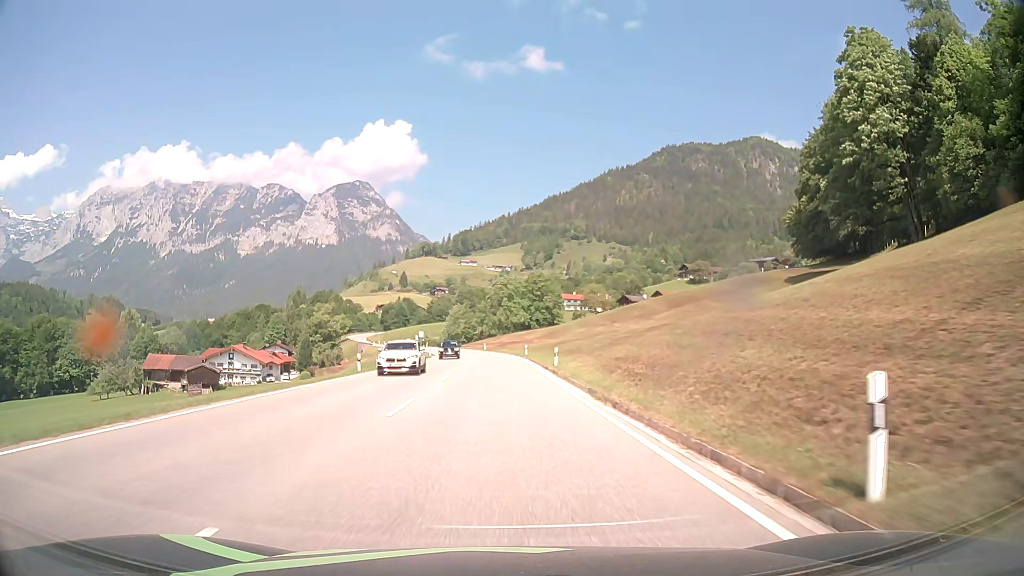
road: primary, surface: asphalt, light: Day
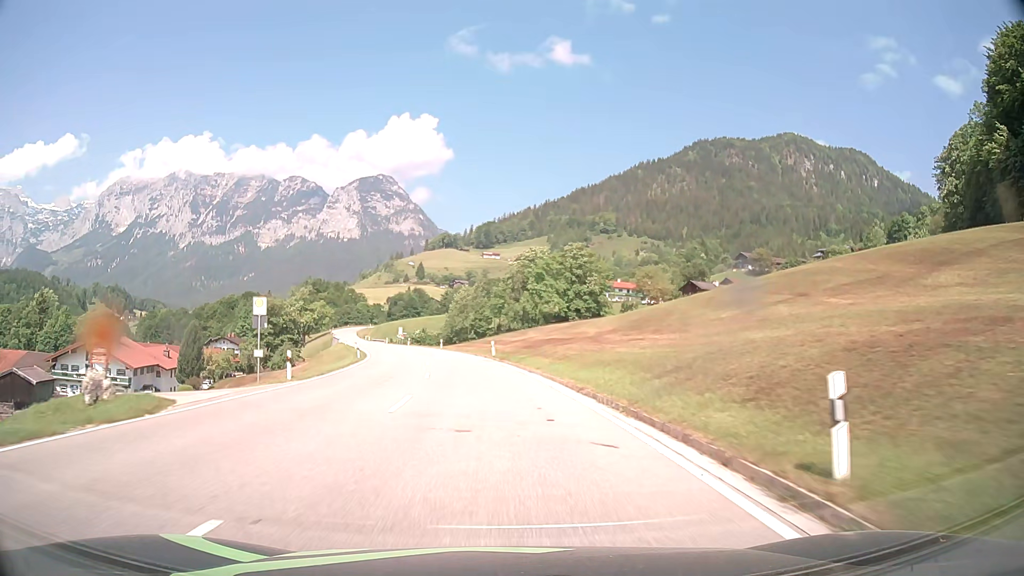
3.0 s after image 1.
(-0.5, +59.9) m; -2°
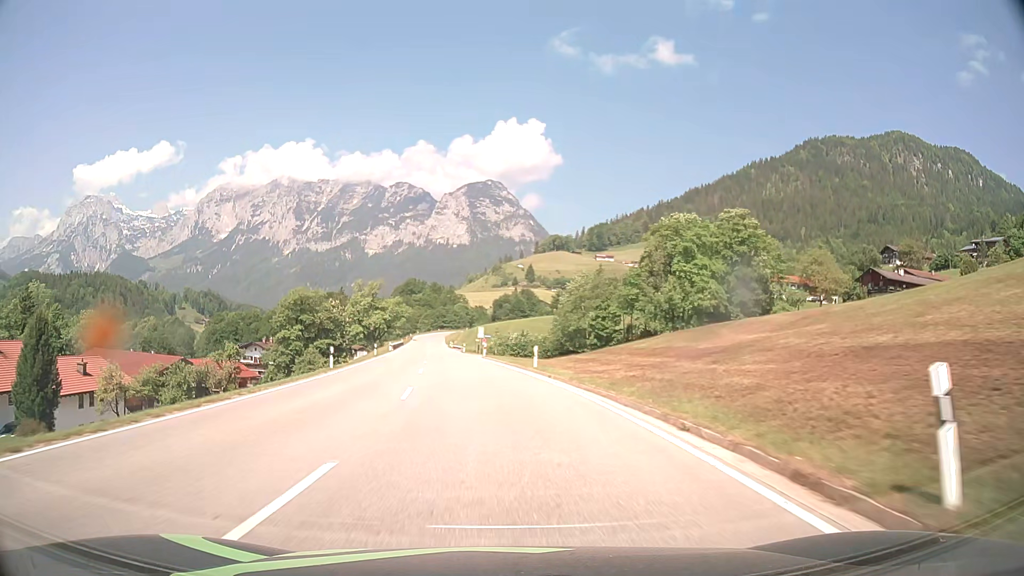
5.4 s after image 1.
(-3.0, +45.4) m; -9°
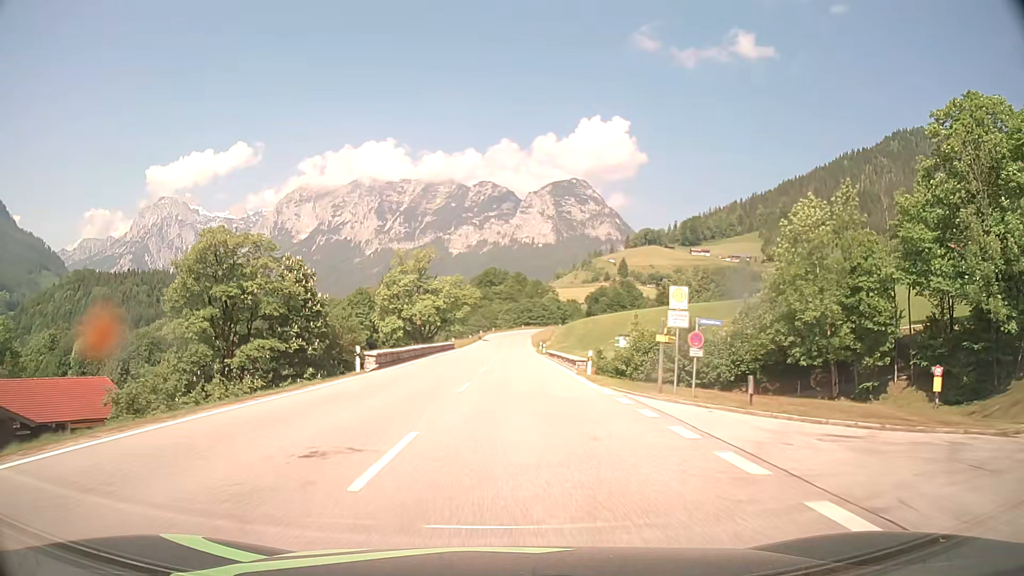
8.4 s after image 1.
(-5.2, +57.7) m; -8°
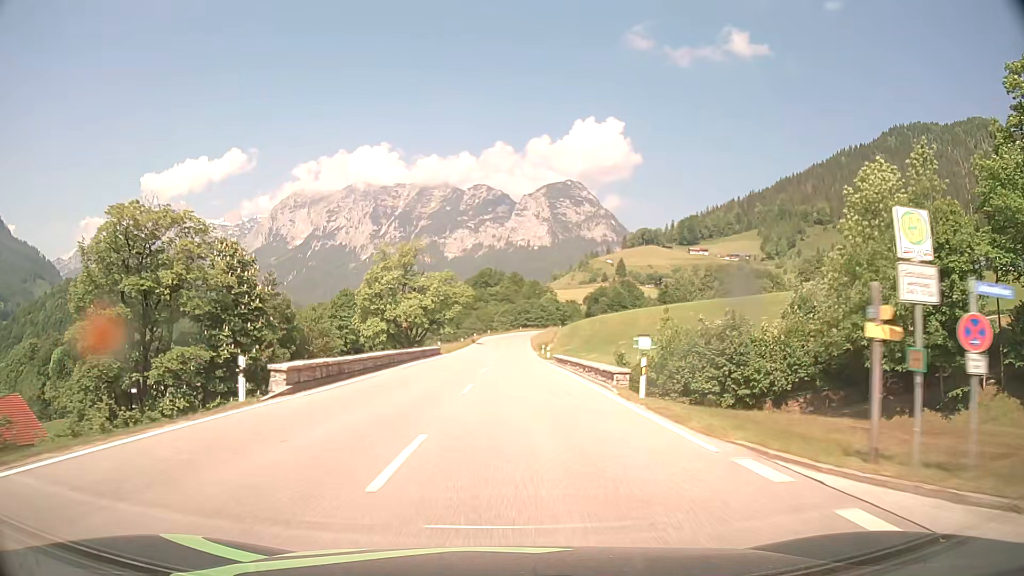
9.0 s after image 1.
(0.0, +11.9) m; 0°
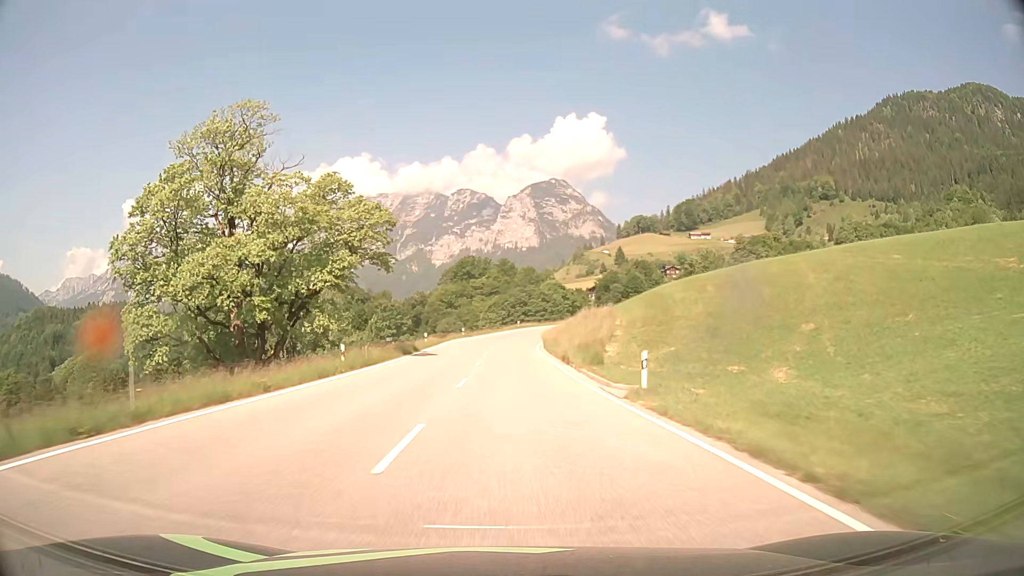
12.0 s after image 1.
(+0.8, +59.3) m; +1°
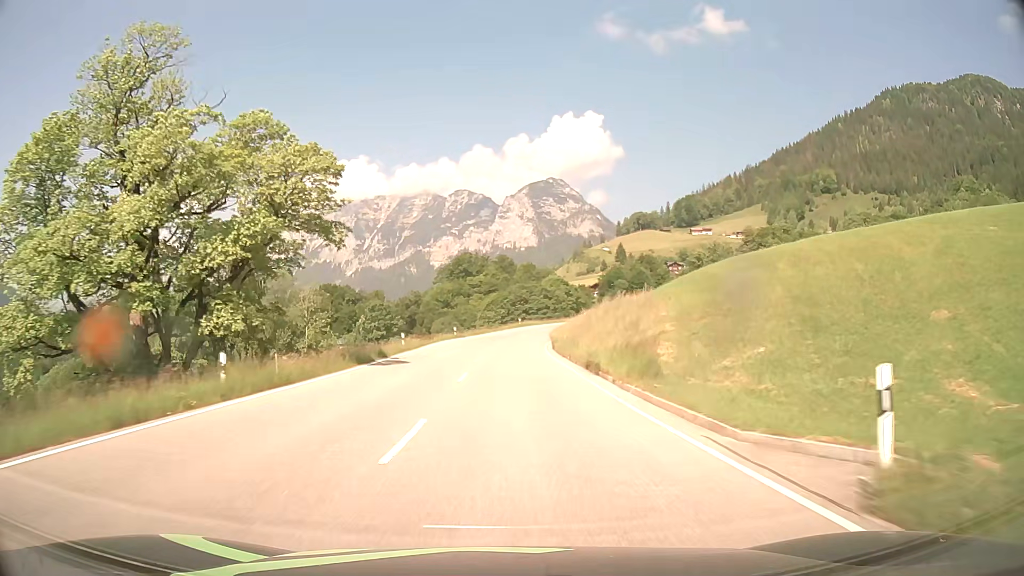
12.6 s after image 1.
(0.0, +11.4) m; 0°
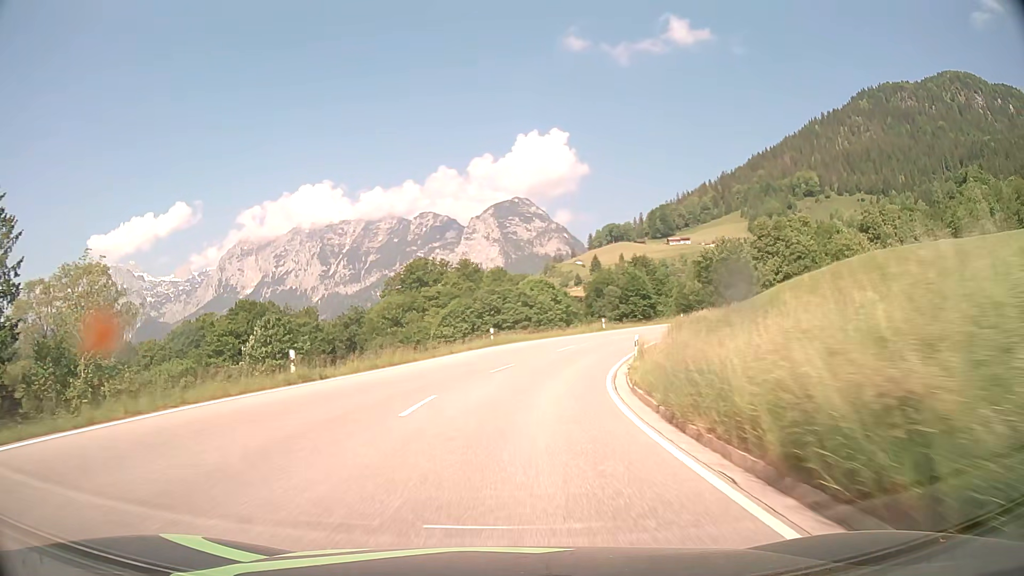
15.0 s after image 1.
(+0.5, +43.6) m; +2°
